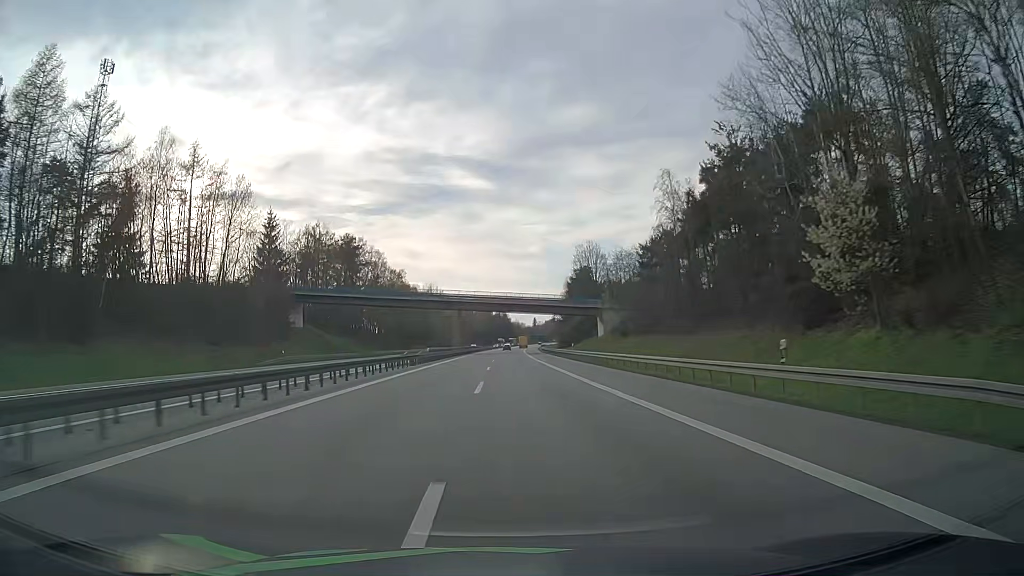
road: motorway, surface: asphalt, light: Day
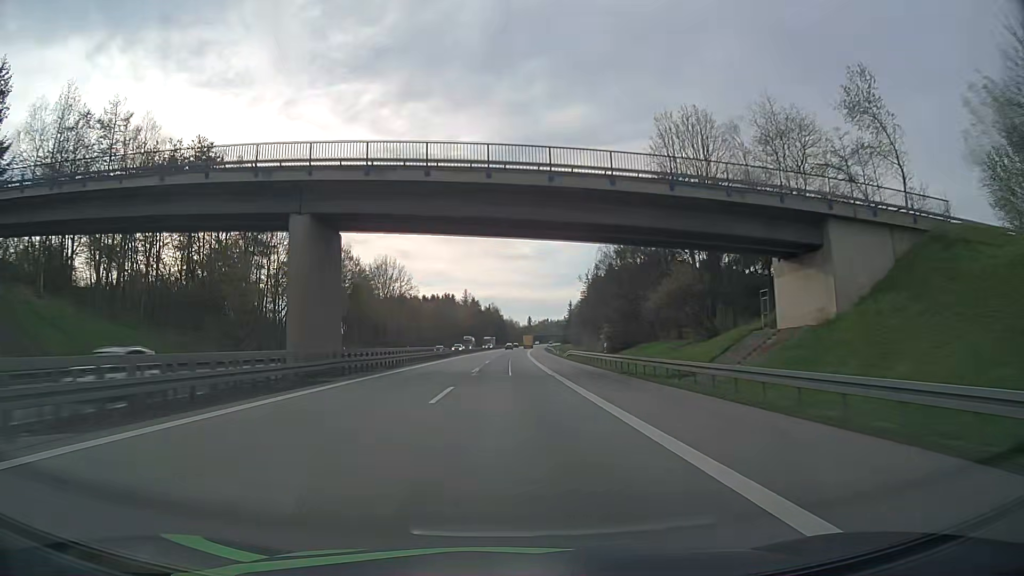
(+0.5, +75.5) m; +1°
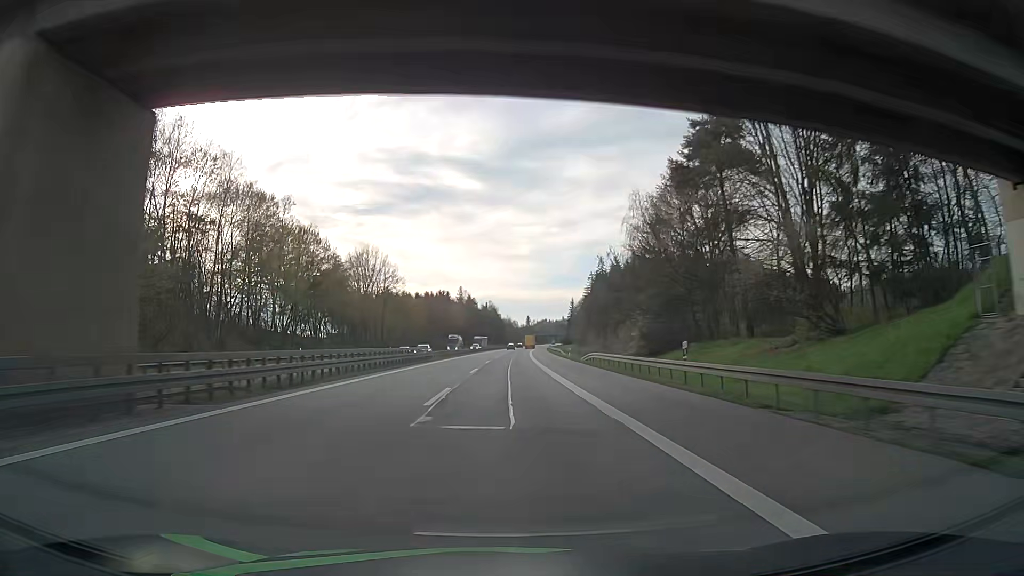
(0.0, +19.0) m; +1°
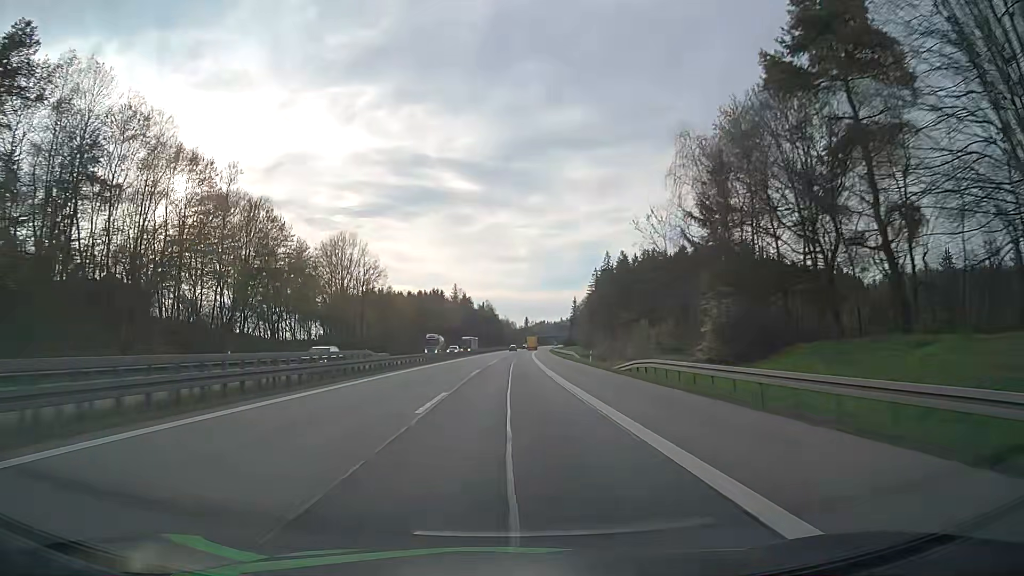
(-0.1, +19.1) m; 0°
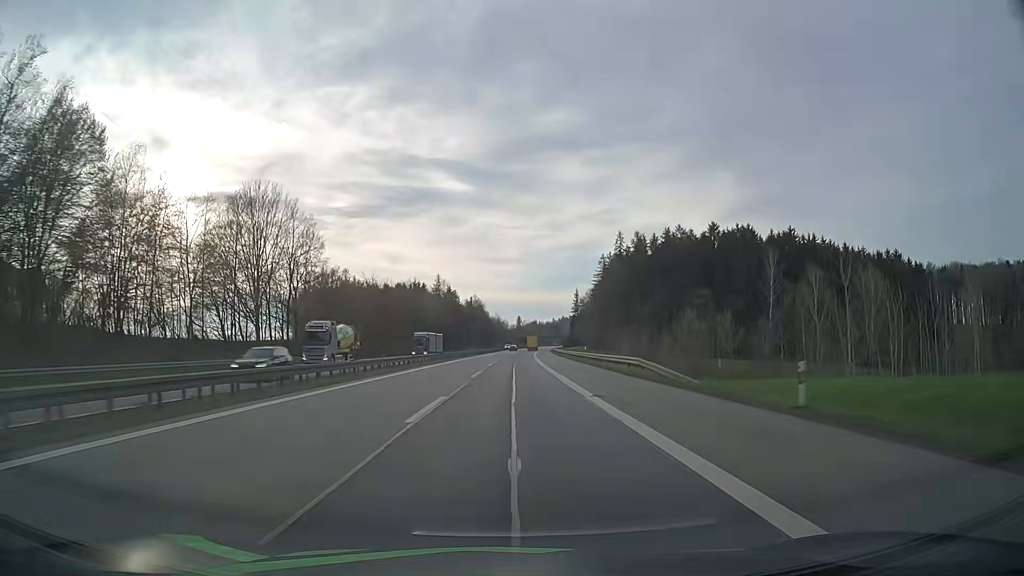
(-0.1, +38.2) m; 0°
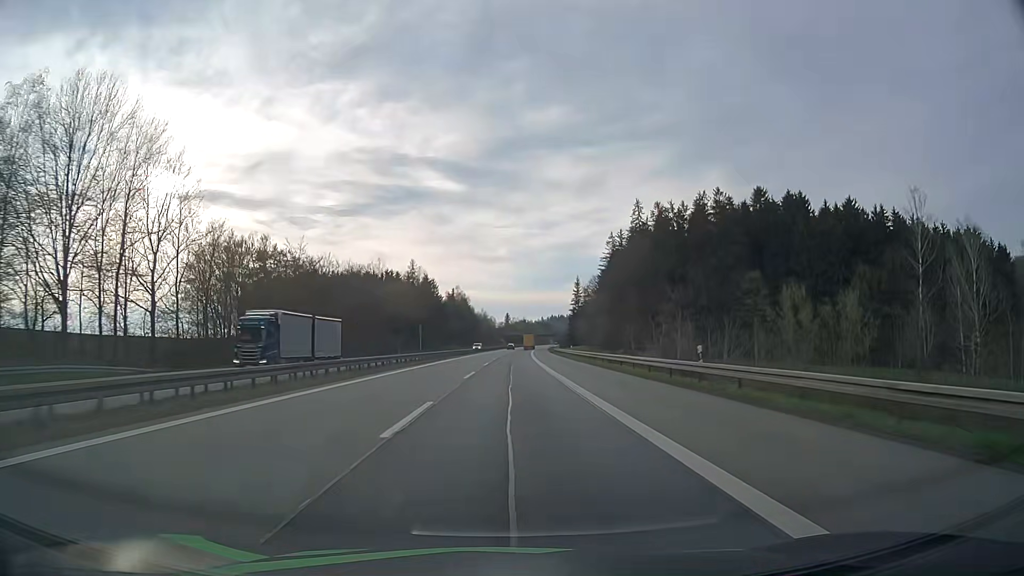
(+0.6, +38.4) m; +1°
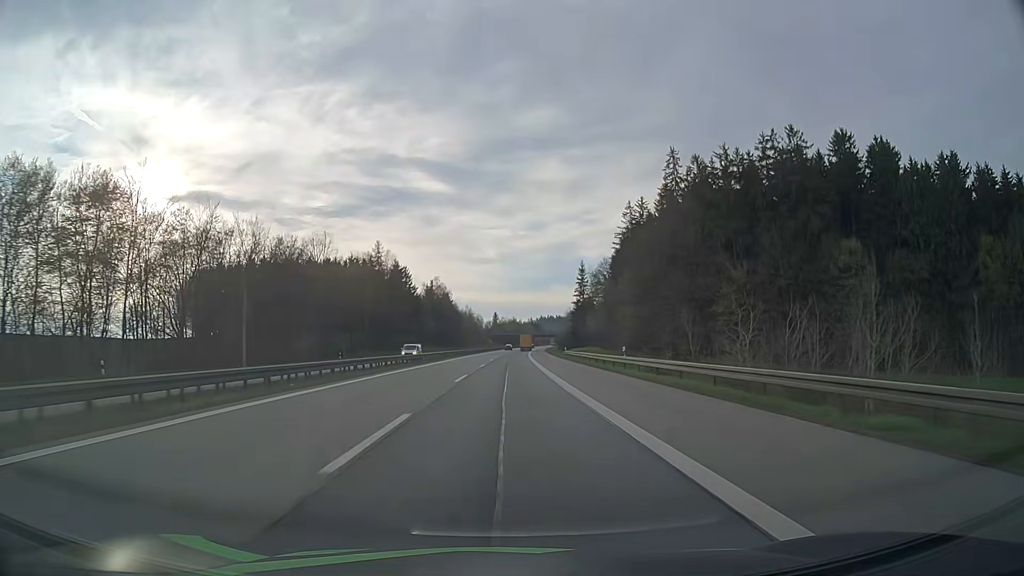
(+0.3, +38.4) m; +1°
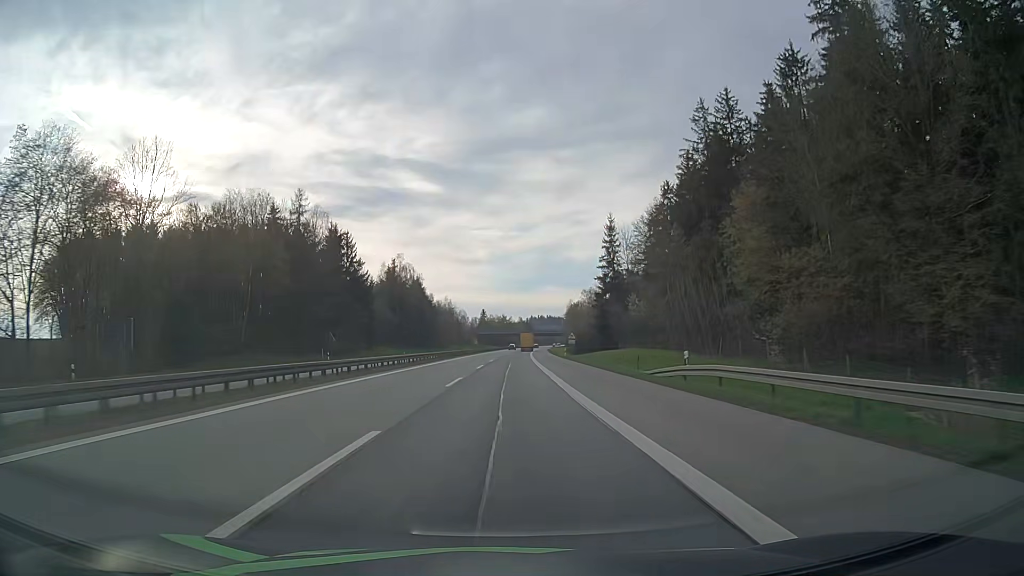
(+0.7, +57.2) m; +1°
(0, +10) (0, +20) (0, +30) (0, +40) (0, +50) (0, +60) (0, +70) (+1, +80) (+1, +90) (+1, +100) m
